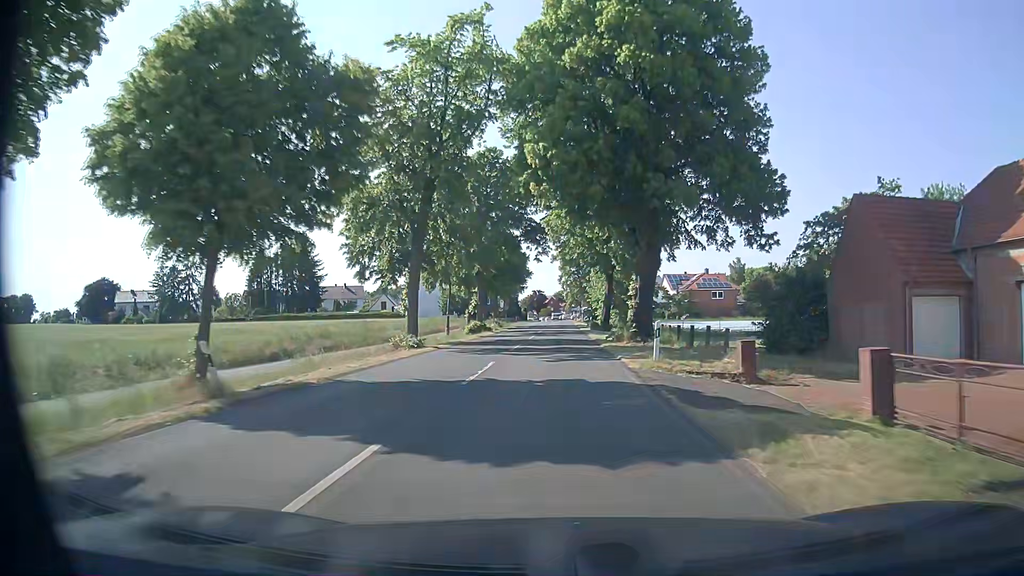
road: secondary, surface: asphalt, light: Day
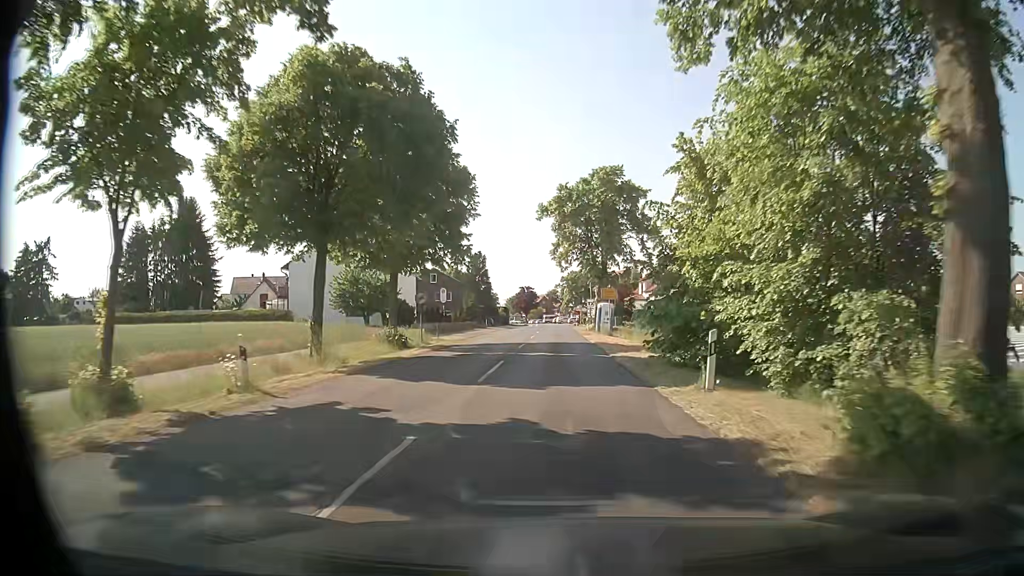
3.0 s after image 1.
(+0.1, +47.8) m; +1°
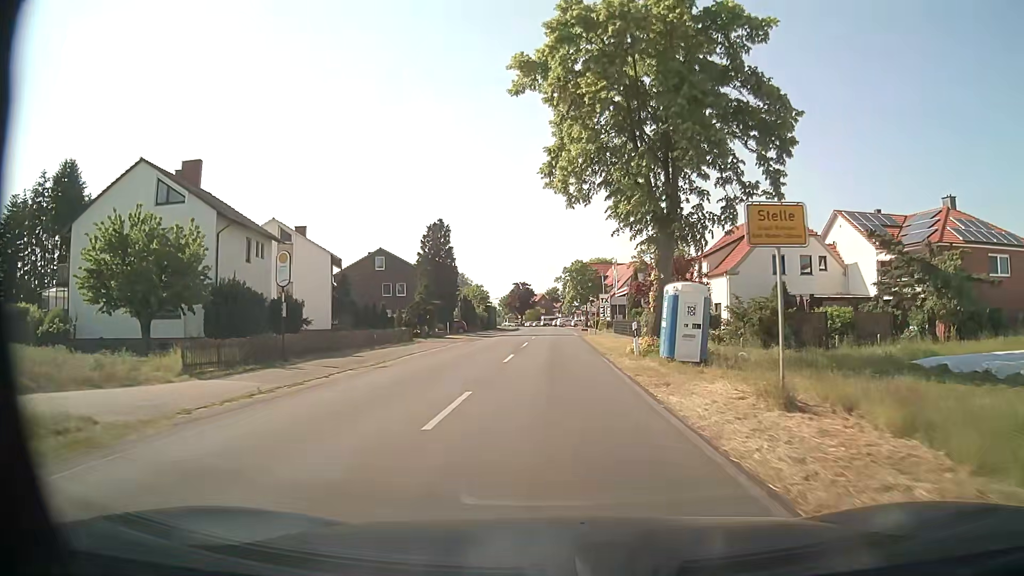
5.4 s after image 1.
(-0.1, +31.9) m; 0°
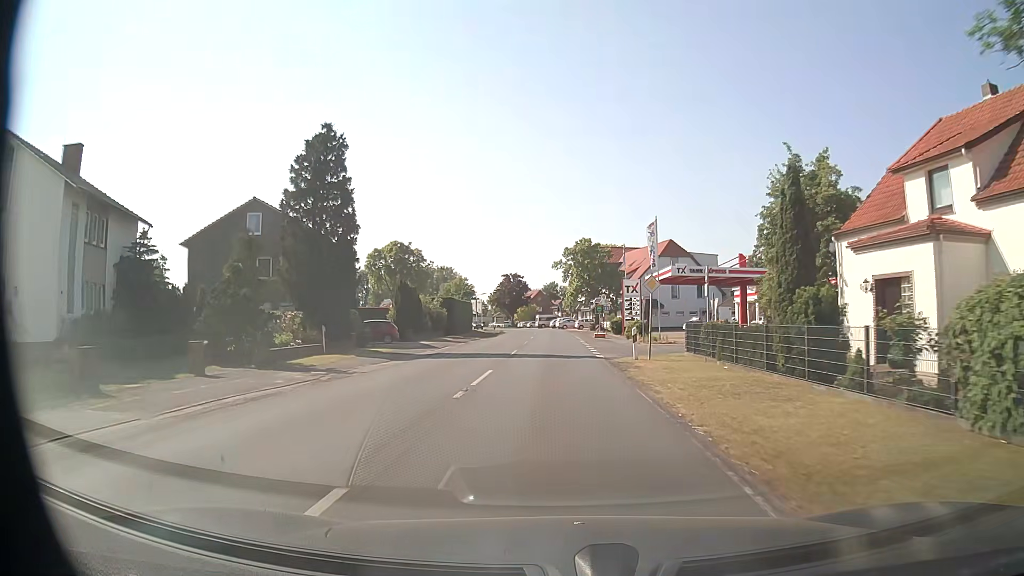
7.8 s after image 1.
(0.0, +31.4) m; 0°
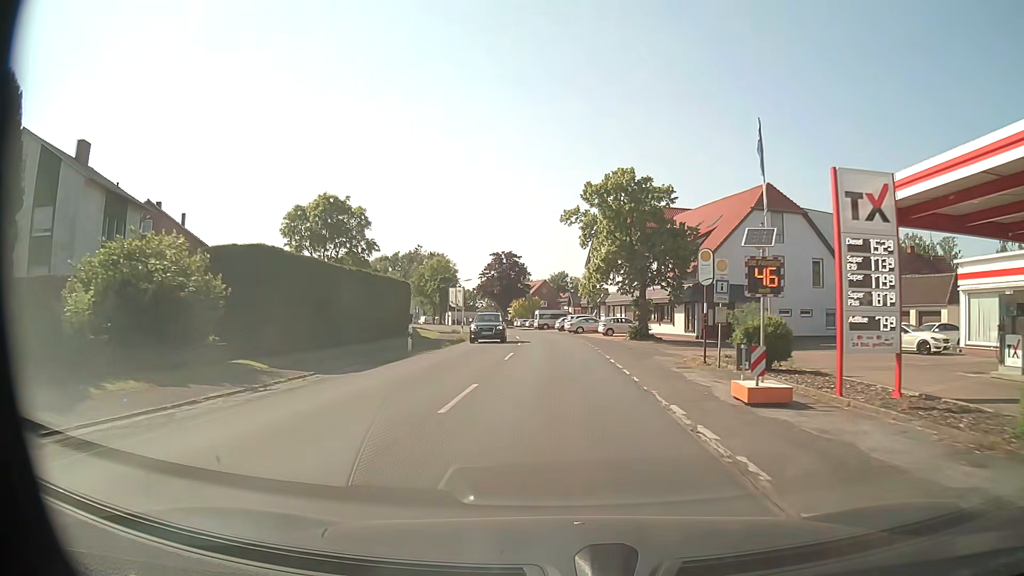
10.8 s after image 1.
(-0.1, +40.2) m; -1°
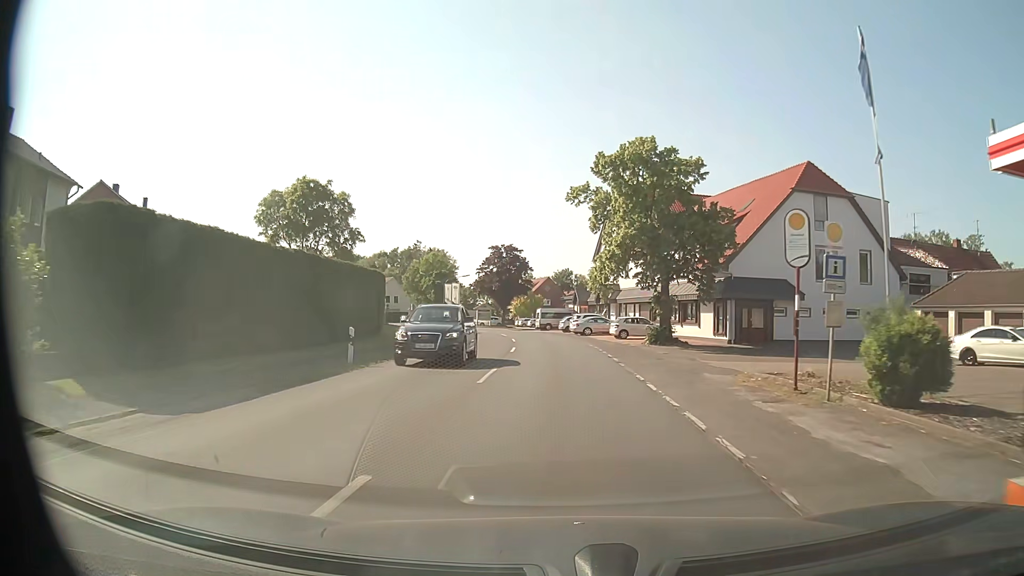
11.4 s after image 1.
(0.0, +8.1) m; 0°
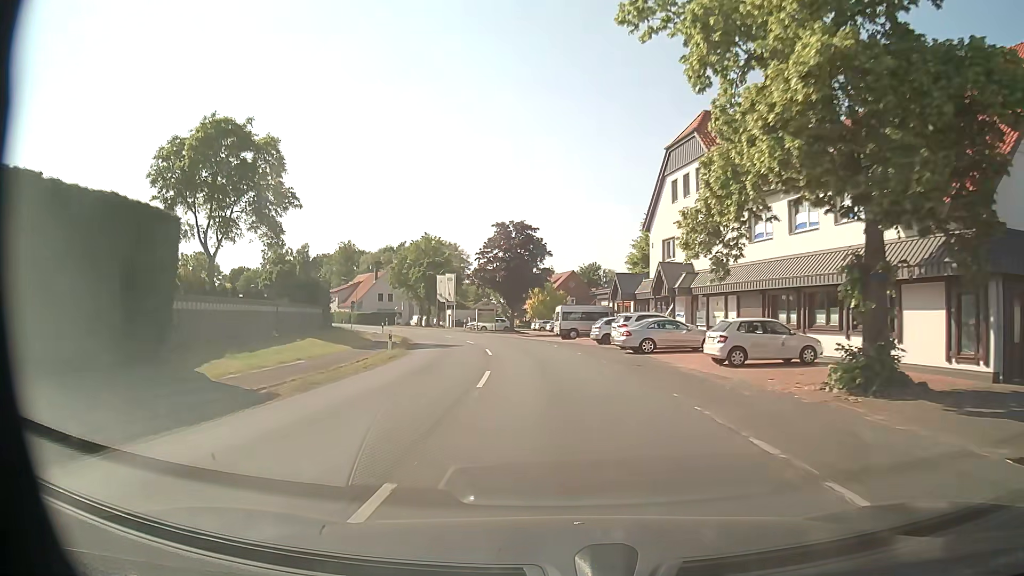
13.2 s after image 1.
(-0.2, +24.2) m; -2°
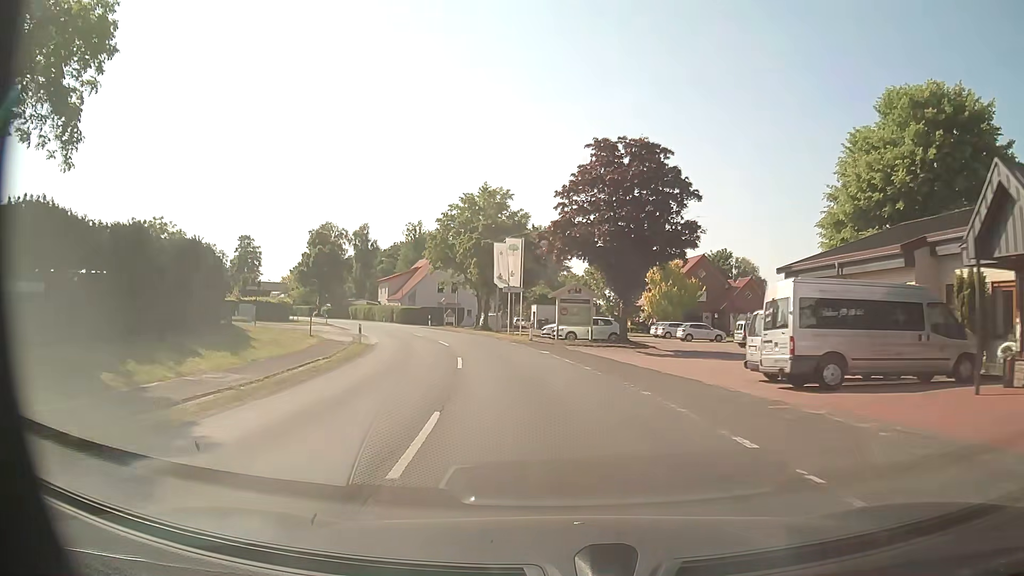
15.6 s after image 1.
(-2.3, +32.3) m; -9°
(0, +10) (-1, +20) (-3, +30) (-5, +39) (-9, +49) (-12, +58) (-17, +67) (-22, +76) (-27, +85) (-32, +93) m
